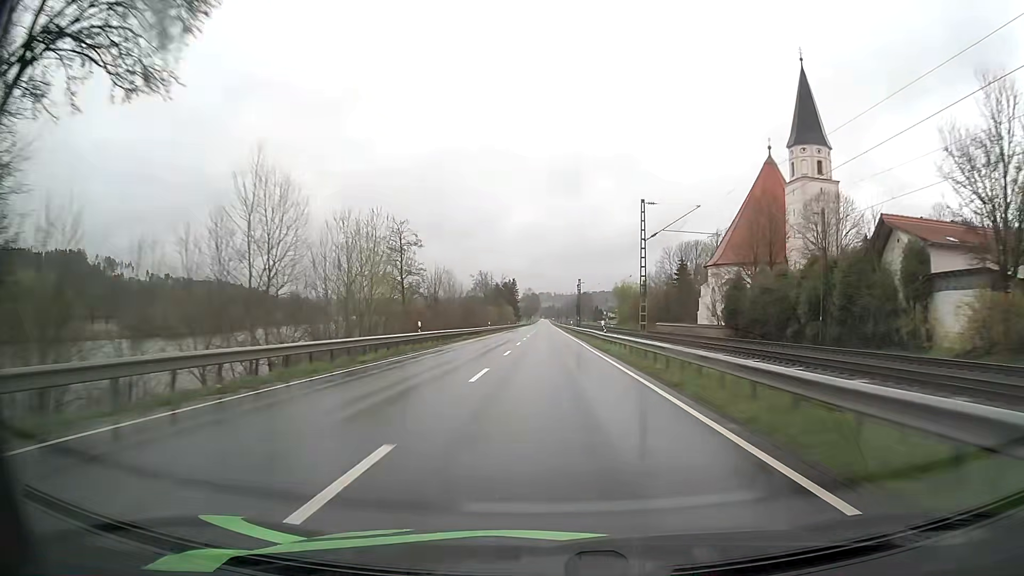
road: primary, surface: asphalt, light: Day
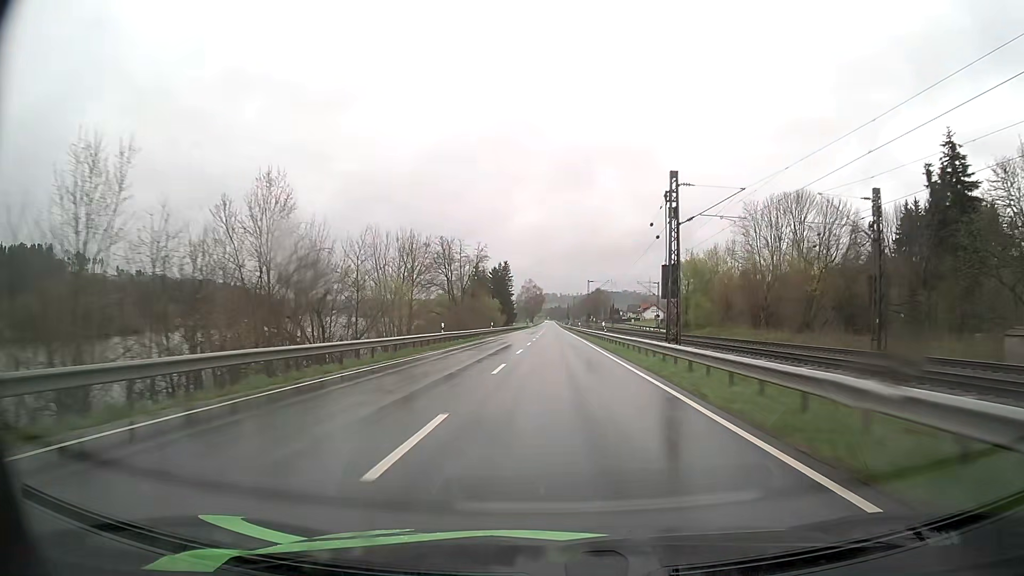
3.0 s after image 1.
(-0.4, +82.3) m; 0°
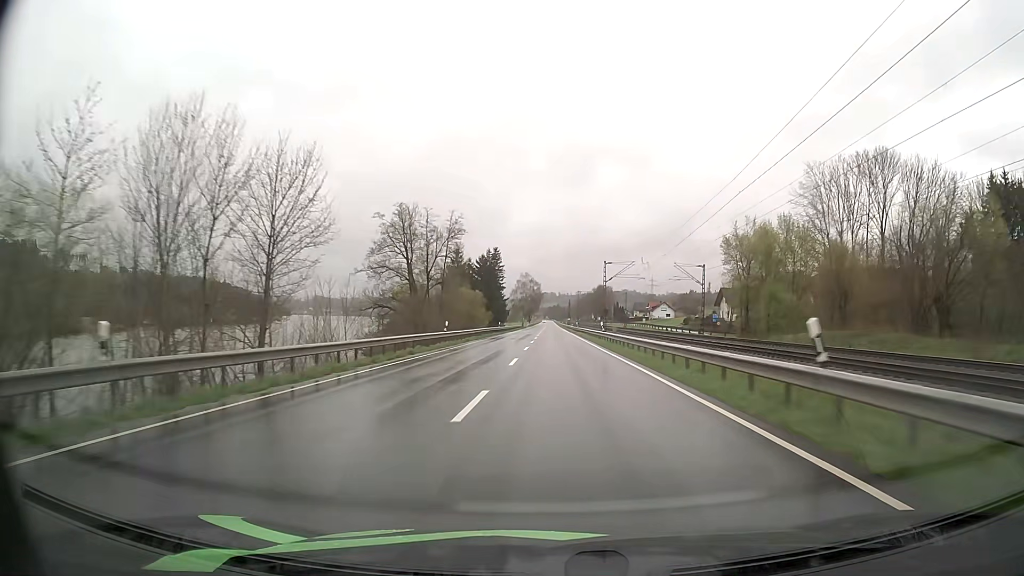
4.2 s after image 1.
(-0.1, +32.9) m; 0°
(0, +10) (0, +20) (0, +30) (0, +40) (0, +50) (0, +60) (0, +70) (+1, +80) (+1, +90) (+1, +100) m
